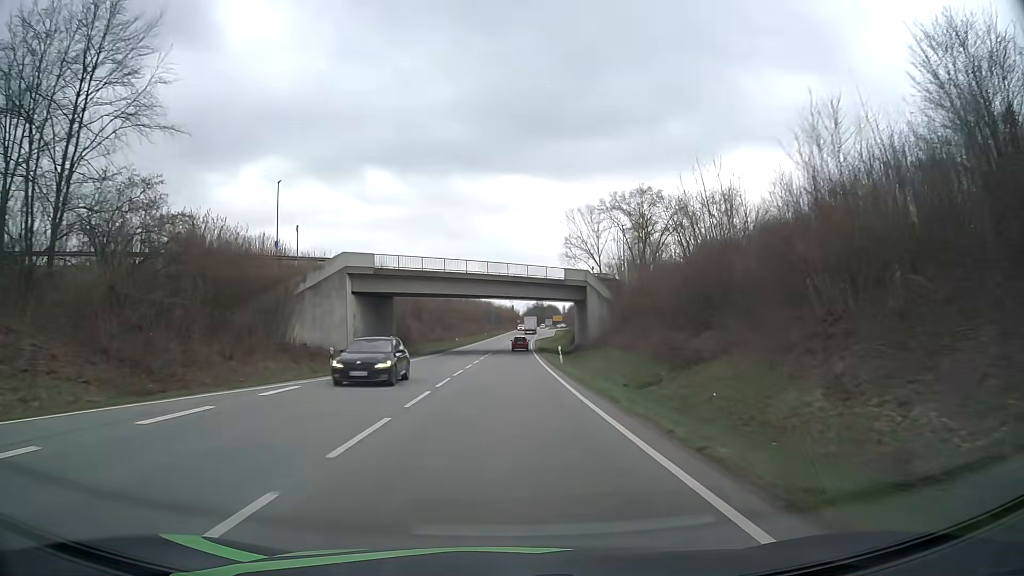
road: primary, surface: asphalt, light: Day
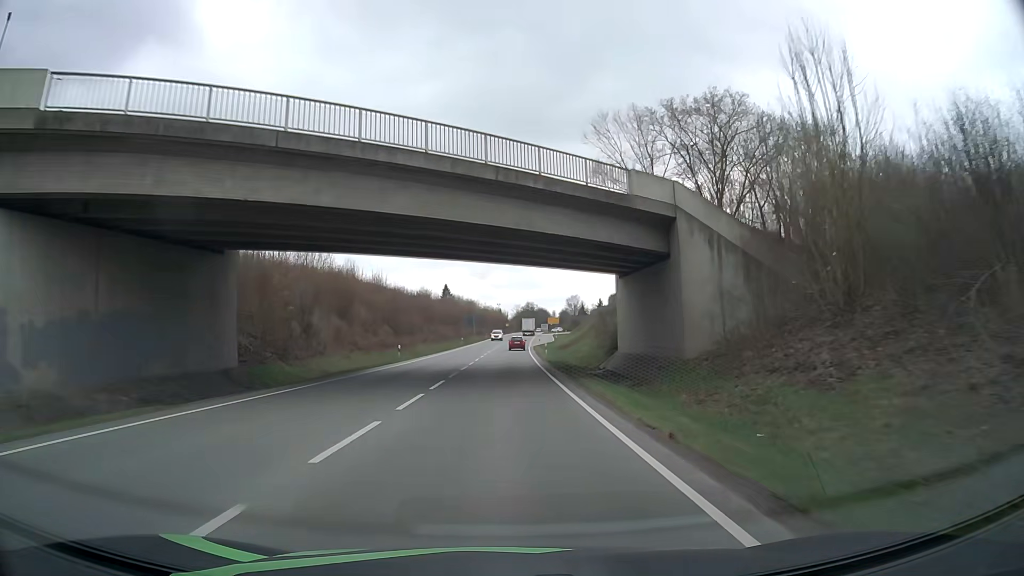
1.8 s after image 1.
(+0.4, +36.3) m; +1°
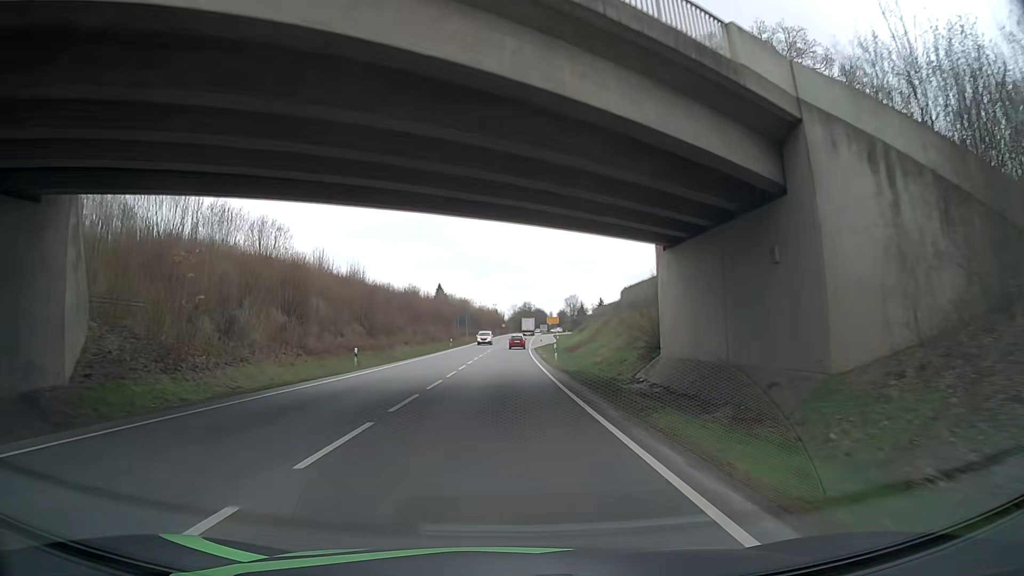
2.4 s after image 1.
(+0.1, +12.2) m; 0°
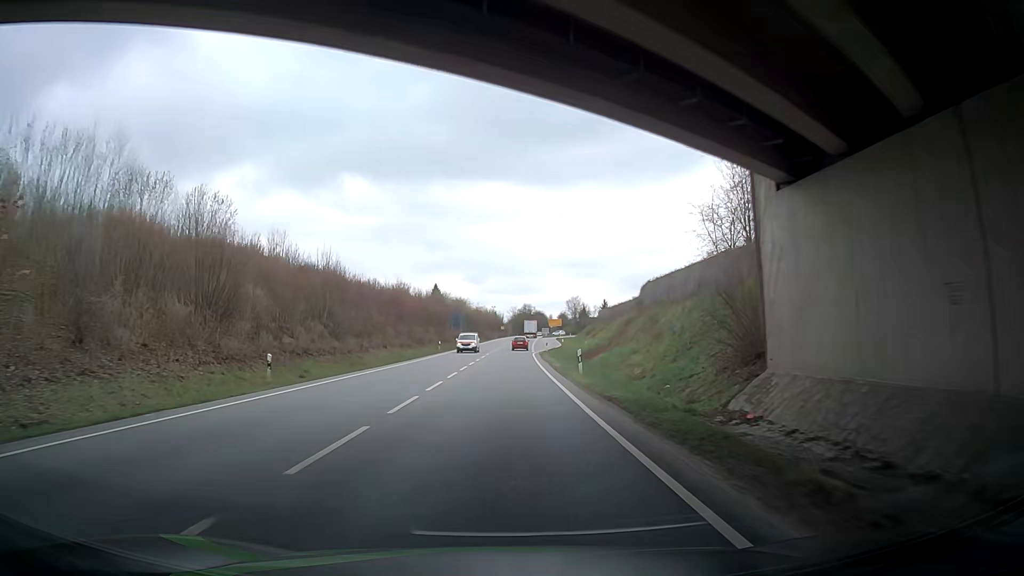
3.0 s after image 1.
(0.0, +12.2) m; 0°
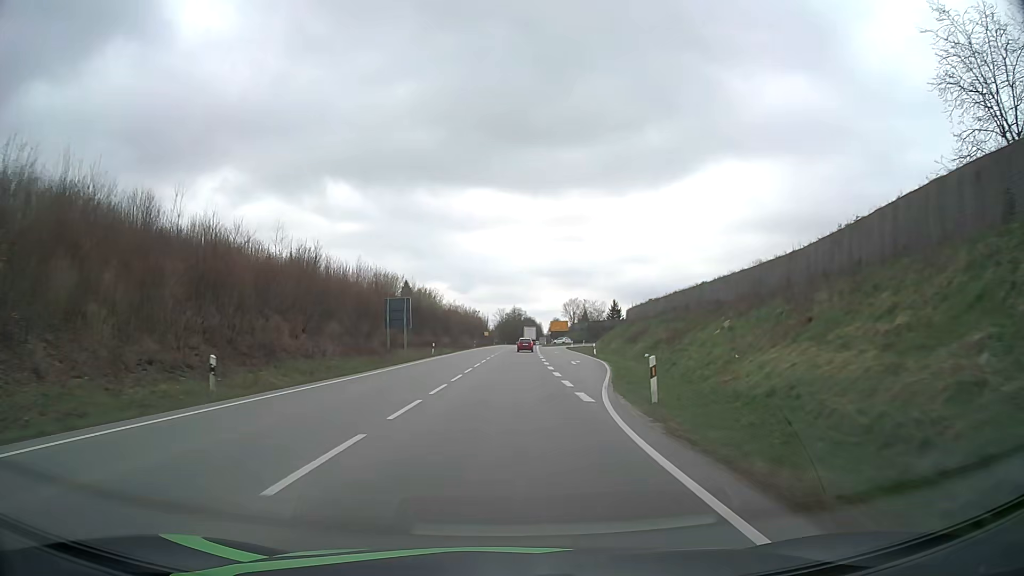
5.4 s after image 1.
(0.0, +48.9) m; +1°
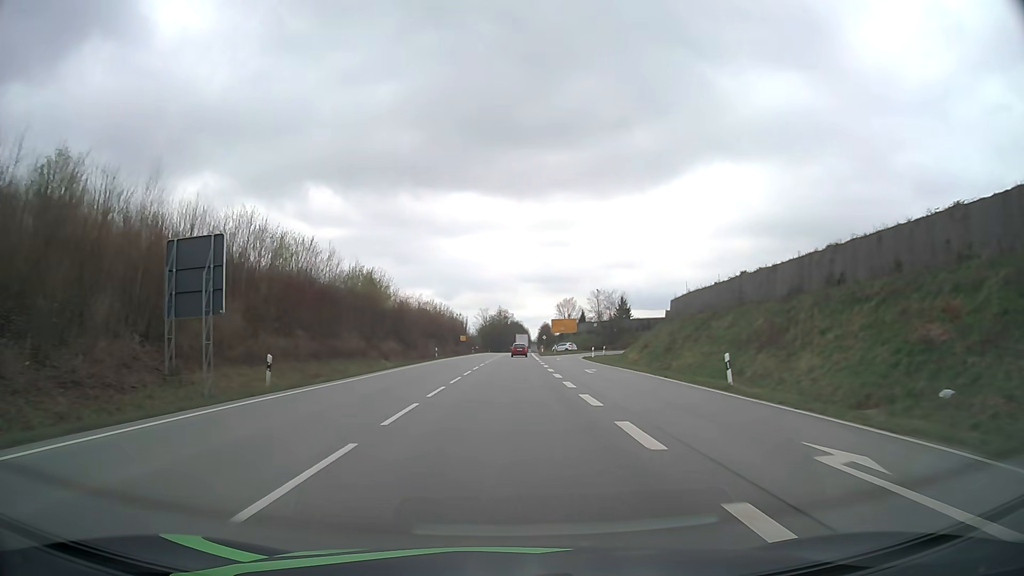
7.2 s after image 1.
(+0.5, +36.5) m; +1°
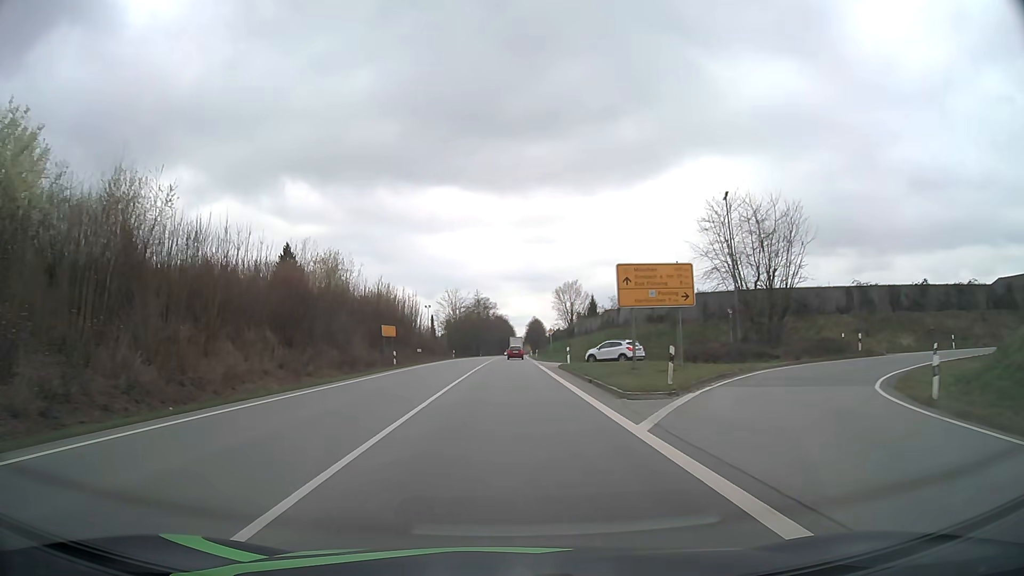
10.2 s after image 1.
(+0.8, +60.3) m; +1°
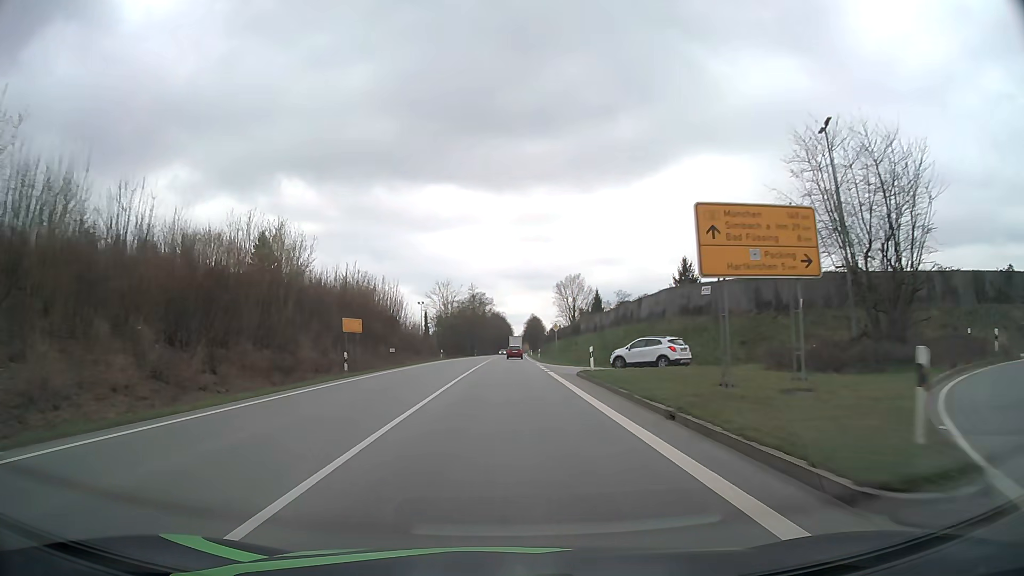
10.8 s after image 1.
(0.0, +12.0) m; 0°
(0, +10) (0, +20) (0, +30) (0, +40) (0, +50) (0, +60) (0, +70) (0, +80) (0, +90) (+1, +100) m
